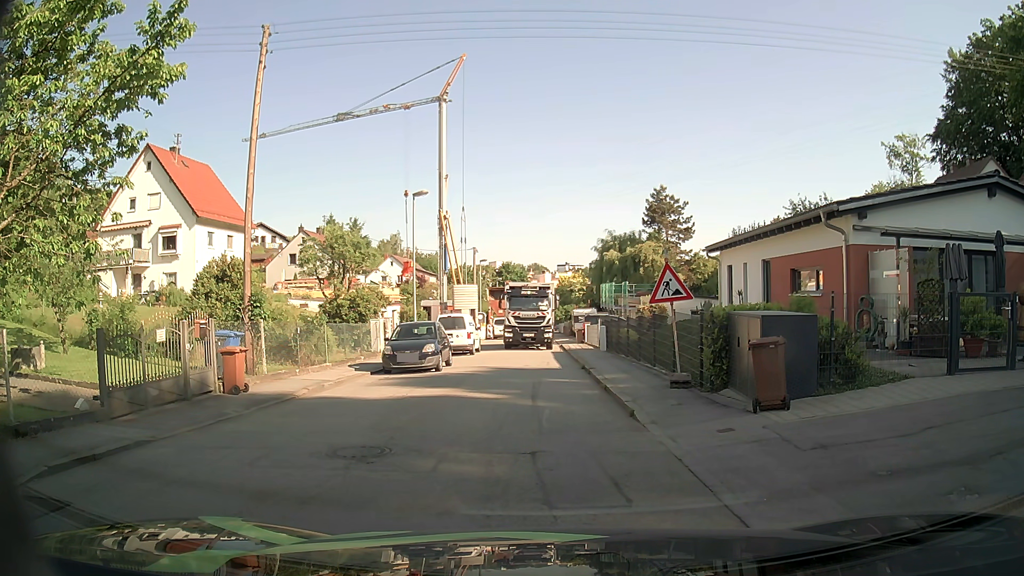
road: residential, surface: asphalt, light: Day
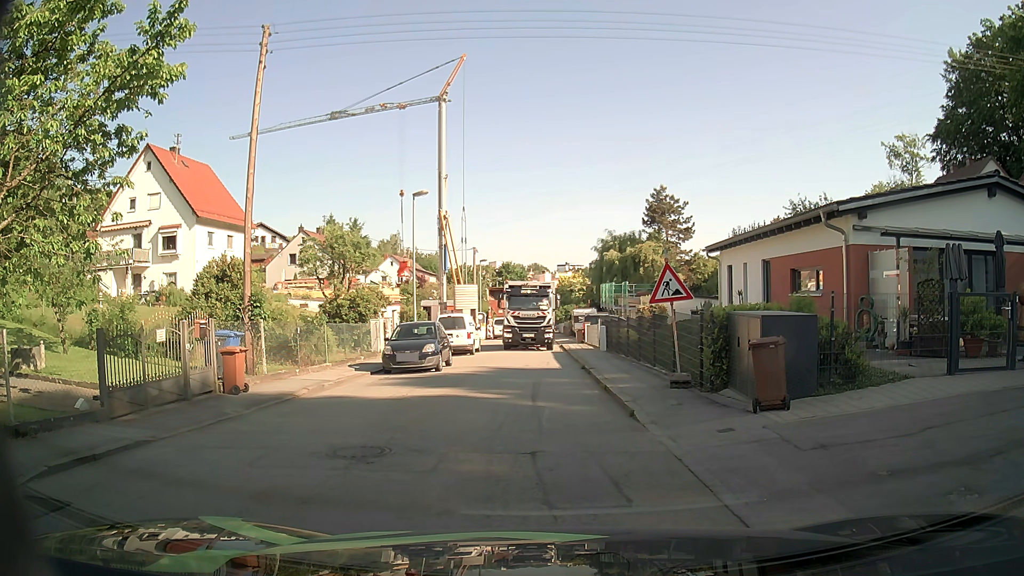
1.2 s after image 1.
(0.0, 0.0) m; 0°
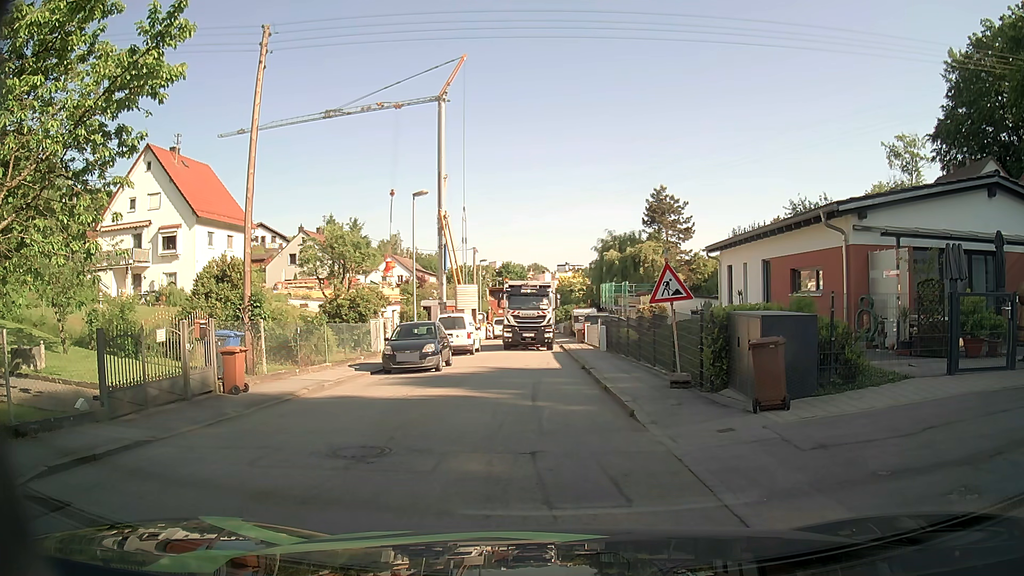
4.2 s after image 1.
(0.0, 0.0) m; 0°
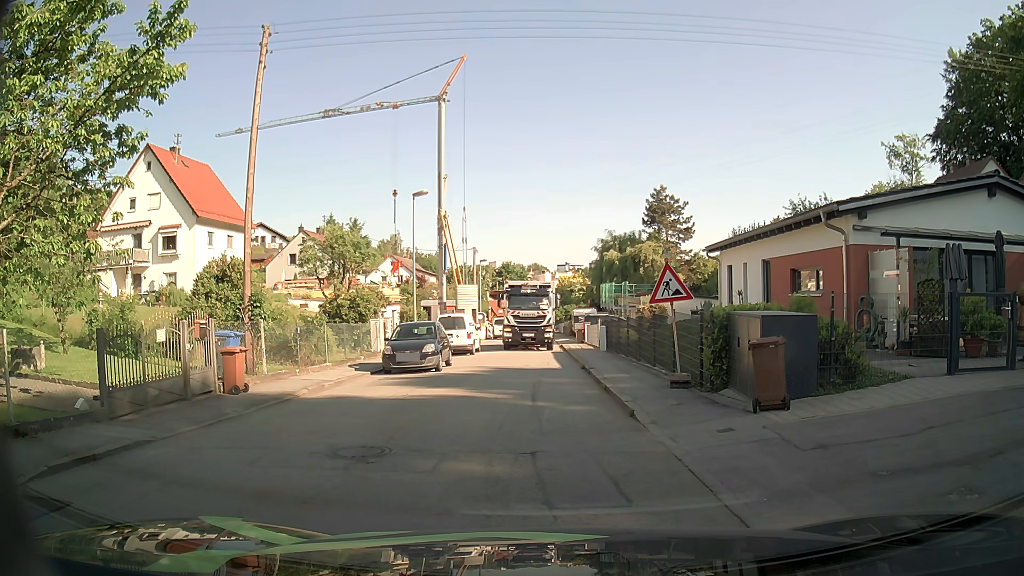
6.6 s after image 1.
(0.0, 0.0) m; 0°
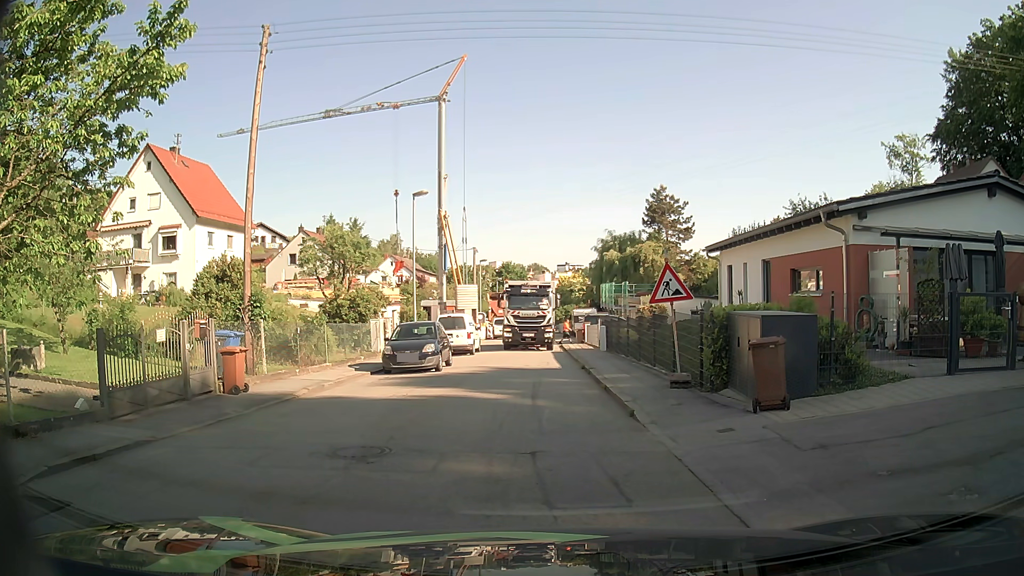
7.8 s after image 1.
(0.0, 0.0) m; 0°
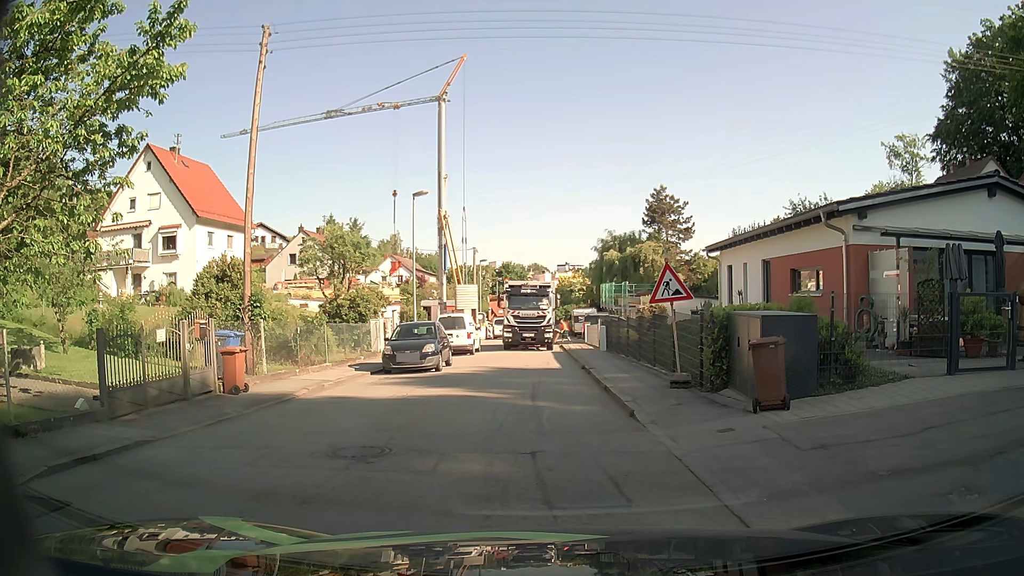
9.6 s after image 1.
(0.0, 0.0) m; 0°
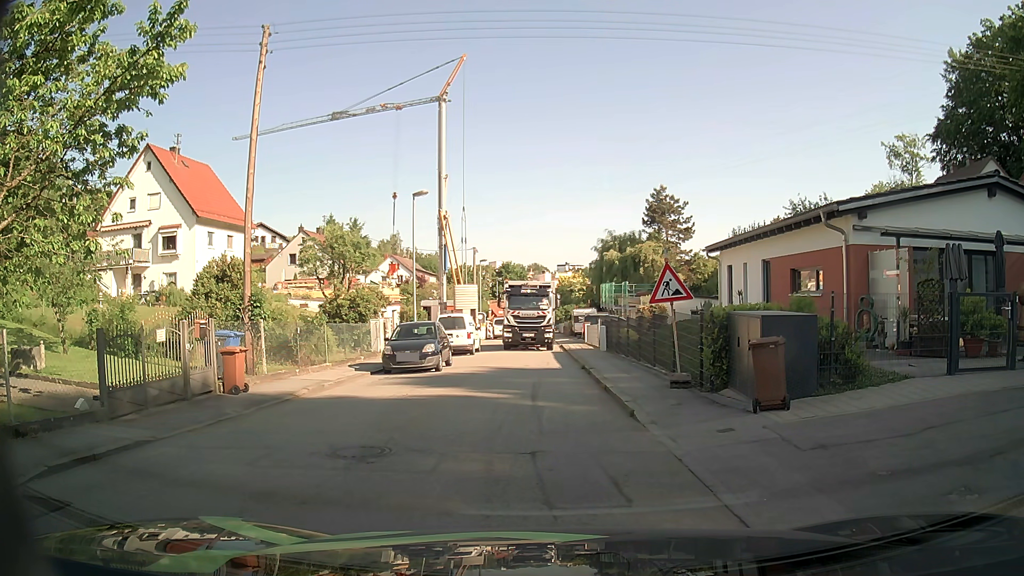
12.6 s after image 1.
(0.0, 0.0) m; 0°
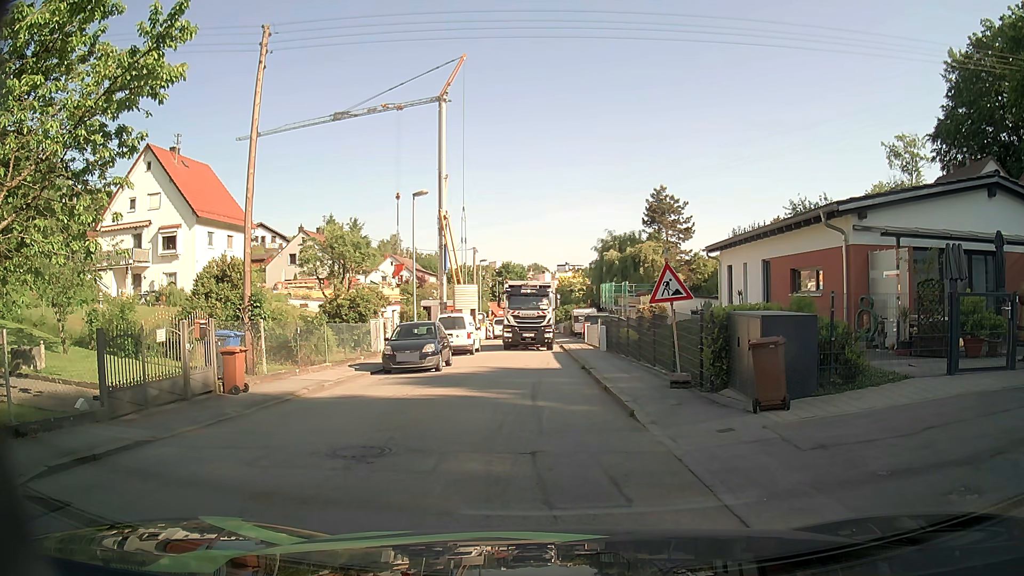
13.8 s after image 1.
(0.0, 0.0) m; 0°
